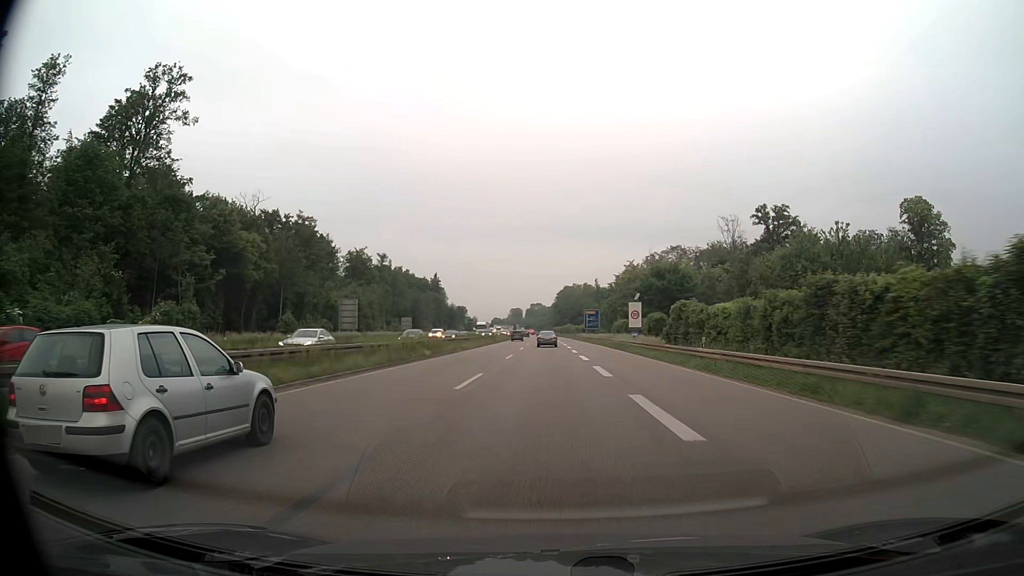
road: trunk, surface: asphalt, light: Day
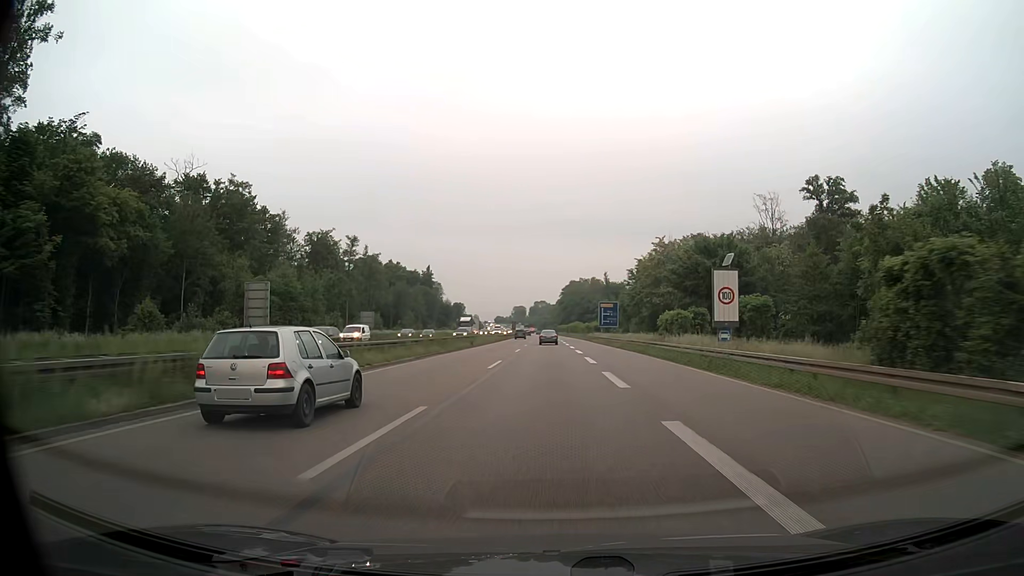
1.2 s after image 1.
(-0.1, +28.4) m; 0°
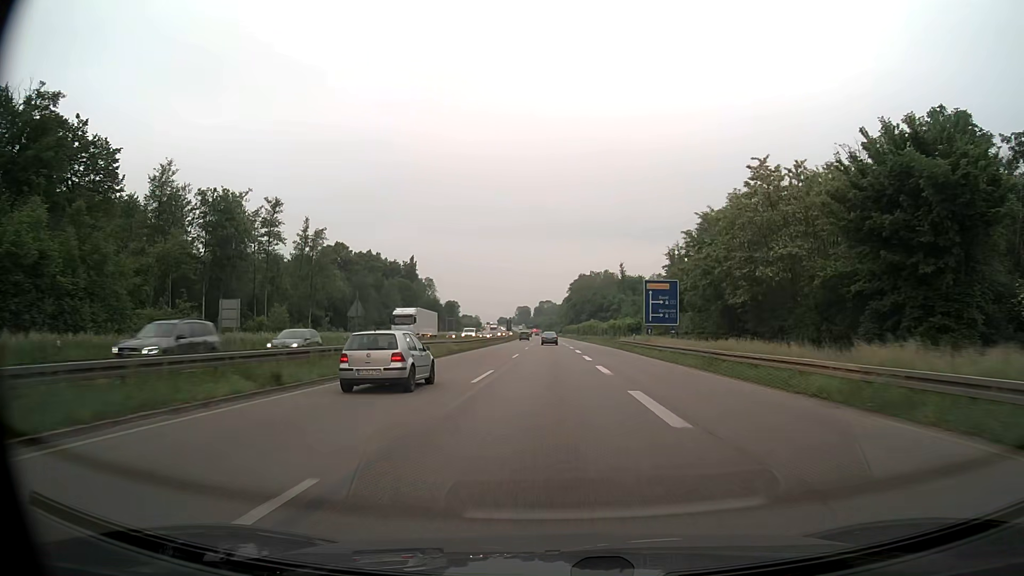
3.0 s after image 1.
(-0.2, +42.6) m; -1°
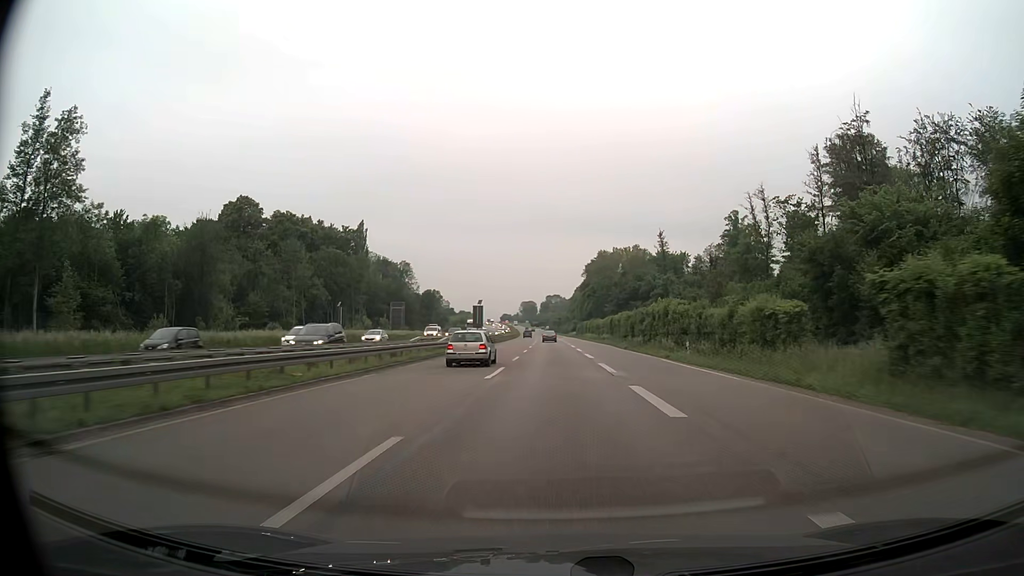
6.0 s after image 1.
(-0.4, +70.9) m; -1°
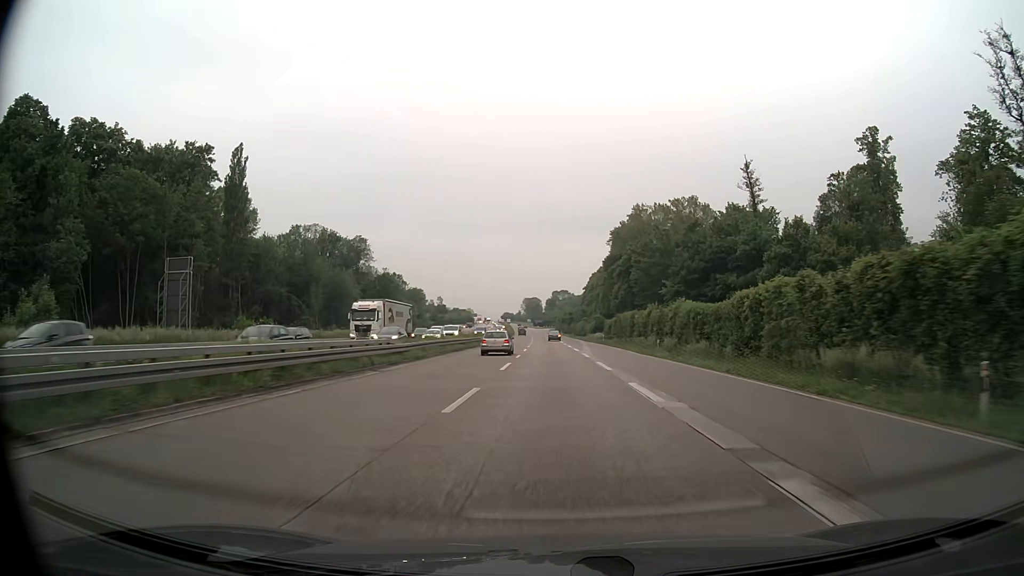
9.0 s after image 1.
(-0.3, +70.4) m; -1°
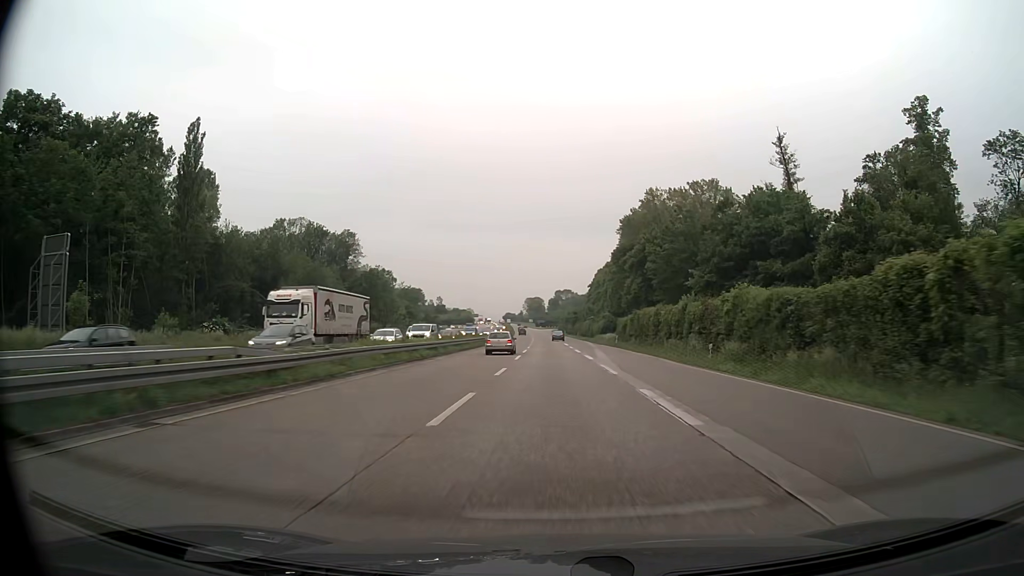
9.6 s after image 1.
(0.0, +14.0) m; 0°
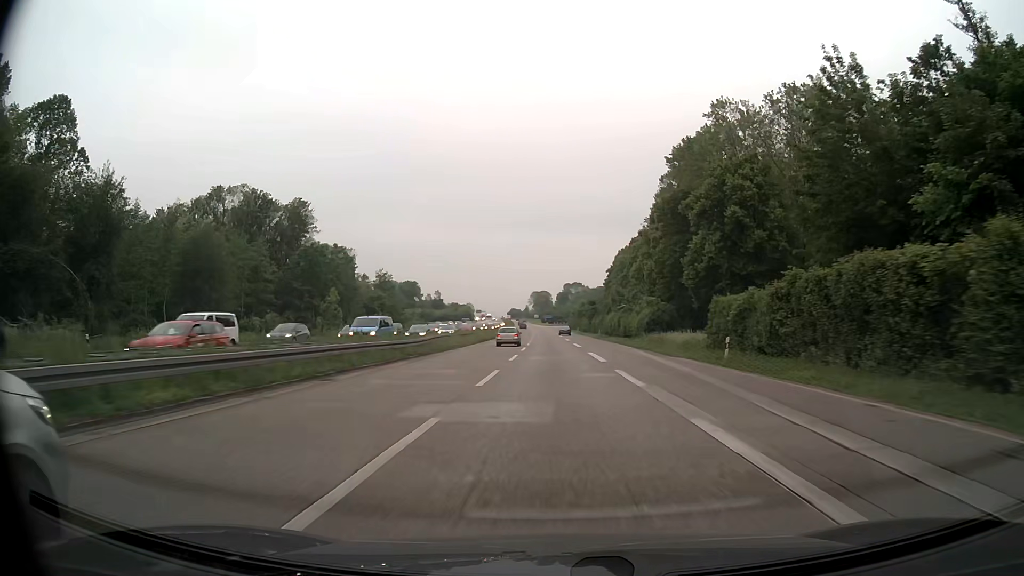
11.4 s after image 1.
(-0.3, +41.7) m; -1°
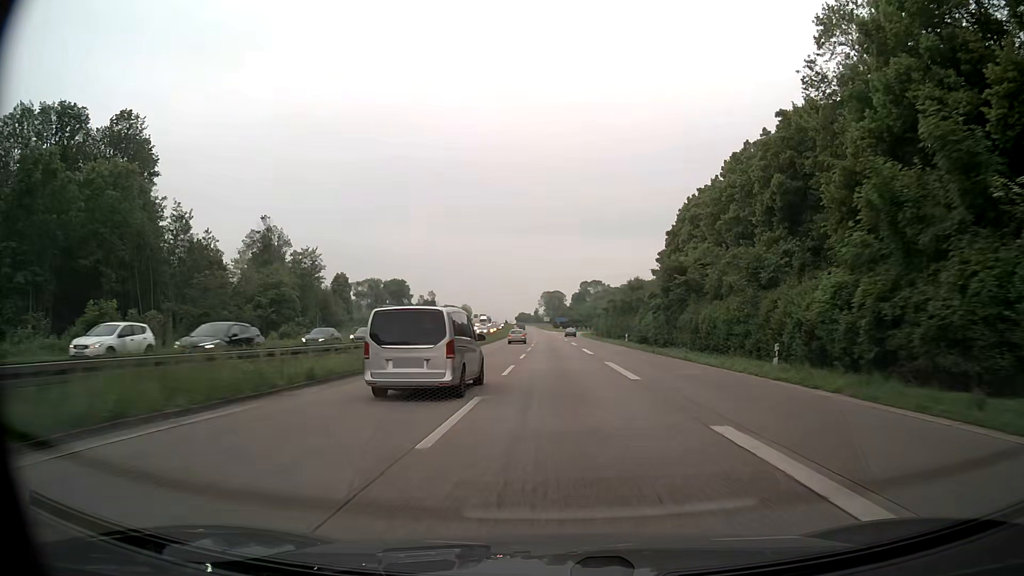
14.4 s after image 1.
(-0.8, +68.7) m; -1°
(0, +10) (0, +20) (0, +30) (0, +40) (0, +50) (0, +60) (0, +70) (0, +80) (-1, +90) (-1, +100) m
